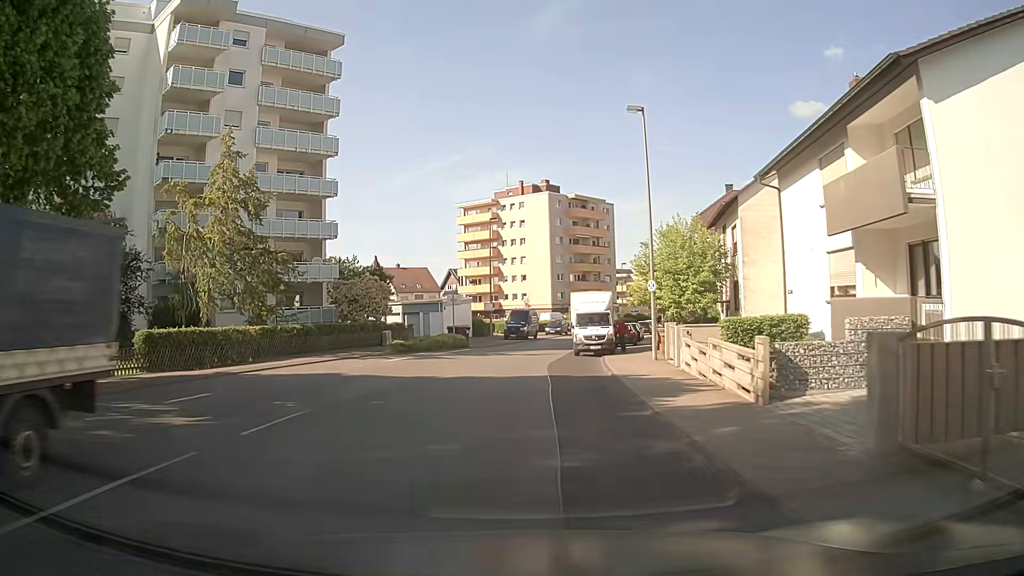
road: secondary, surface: asphalt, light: Day
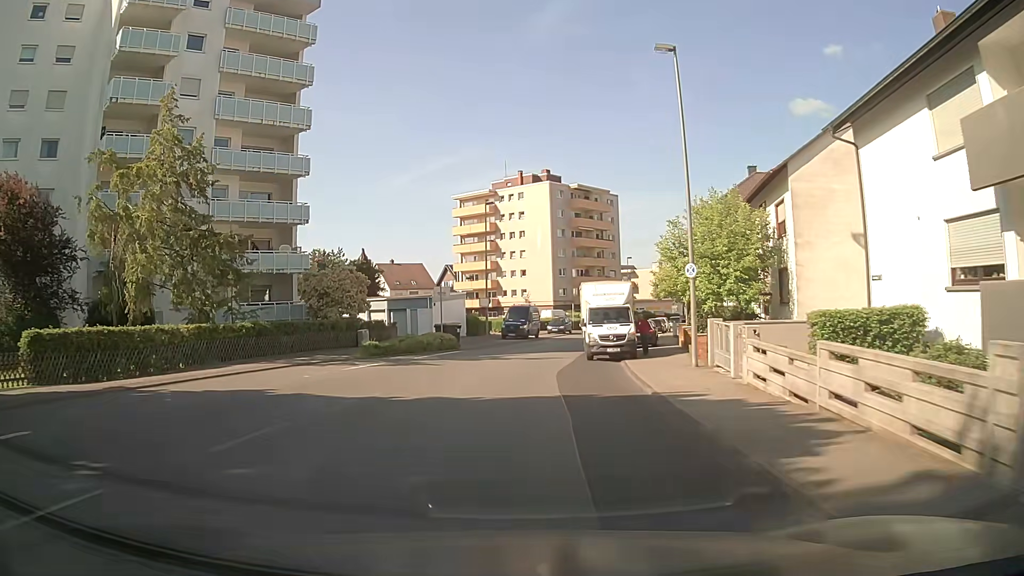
(0.0, +6.4) m; 0°
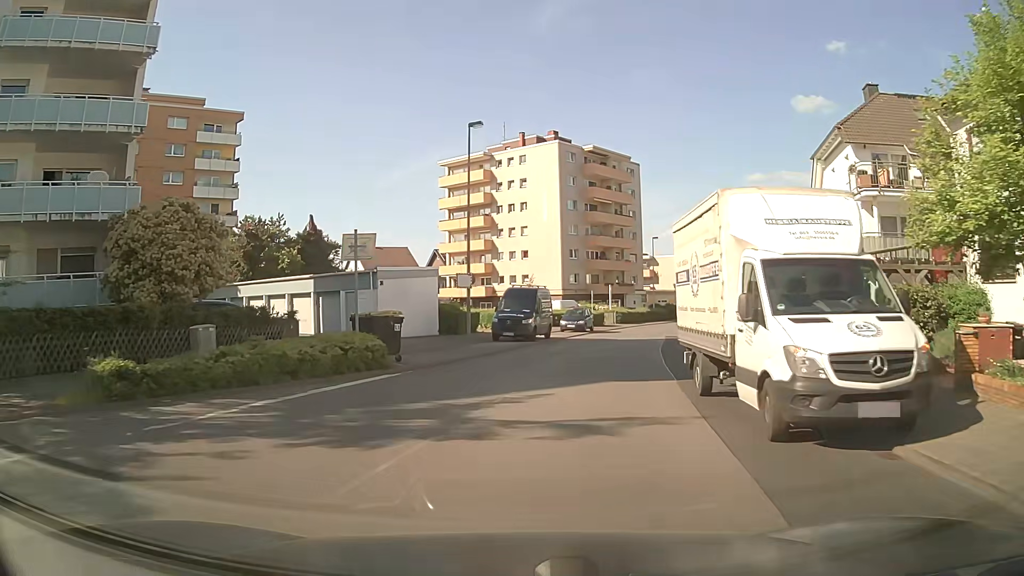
(-0.2, +19.1) m; -1°
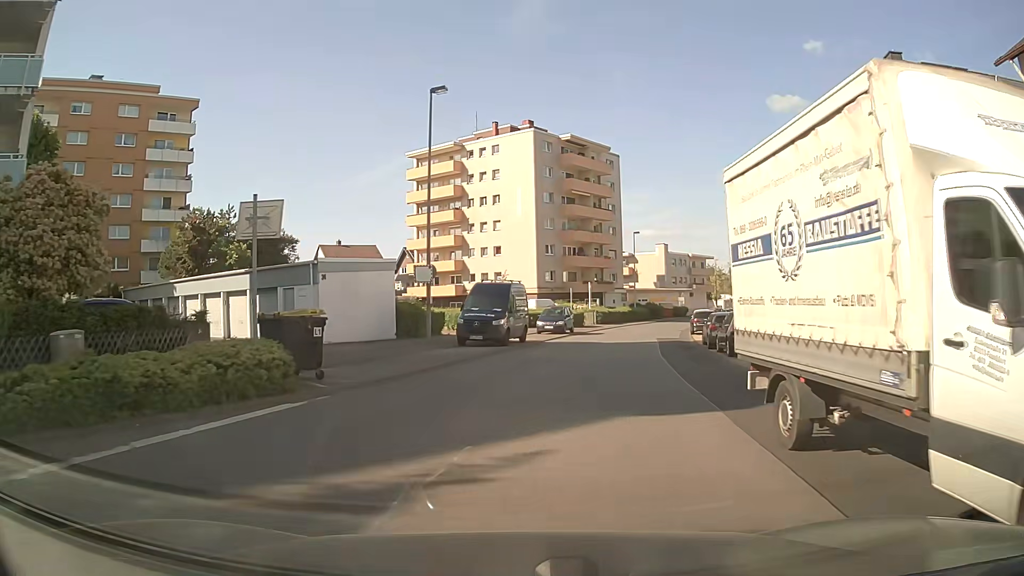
(+0.1, +4.9) m; +3°
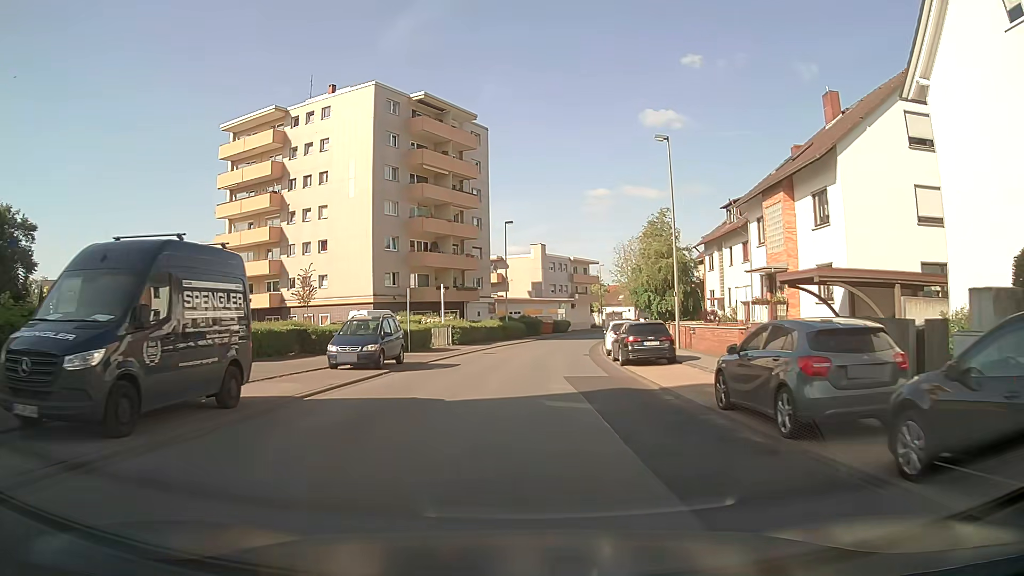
(+2.4, +19.5) m; +11°
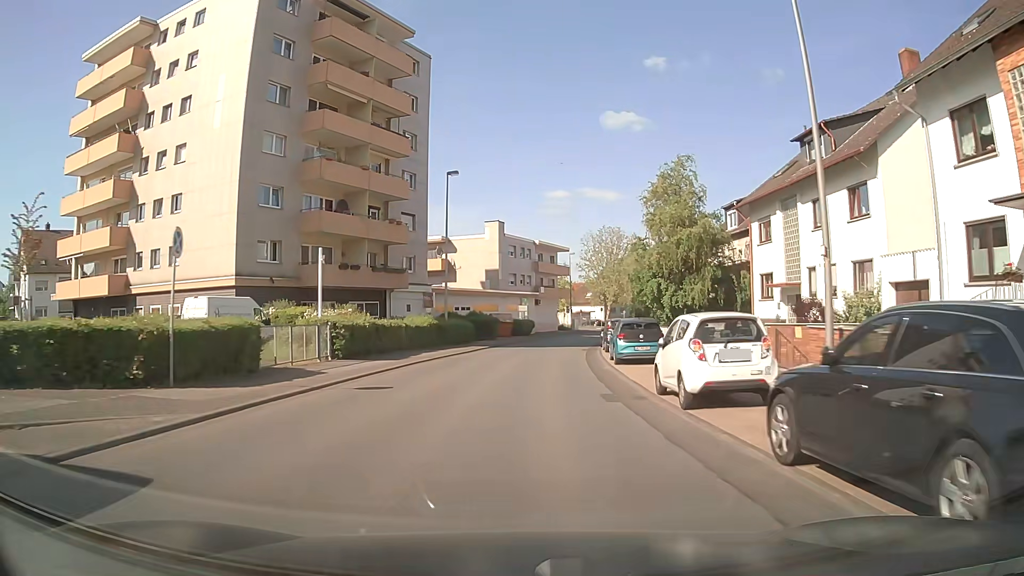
(+0.5, +19.7) m; +4°
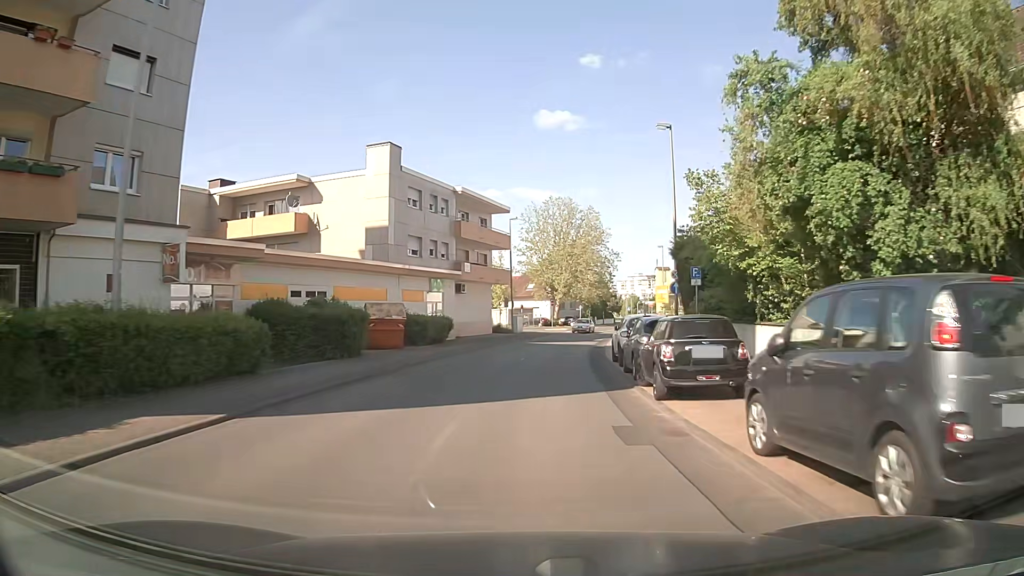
(+1.3, +29.5) m; +5°
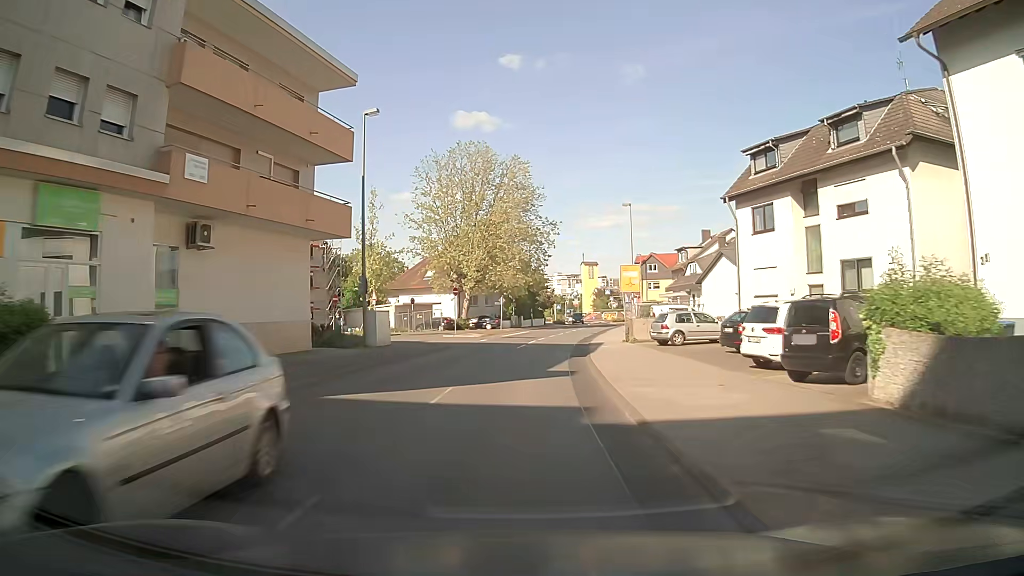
(+2.2, +30.8) m; +7°
(0, +10) (+1, +20) (+2, +30) (+3, +40) (+5, +50) (+7, +60) (+9, +69) (+10, +79) (+11, +89) (+12, +99) m
